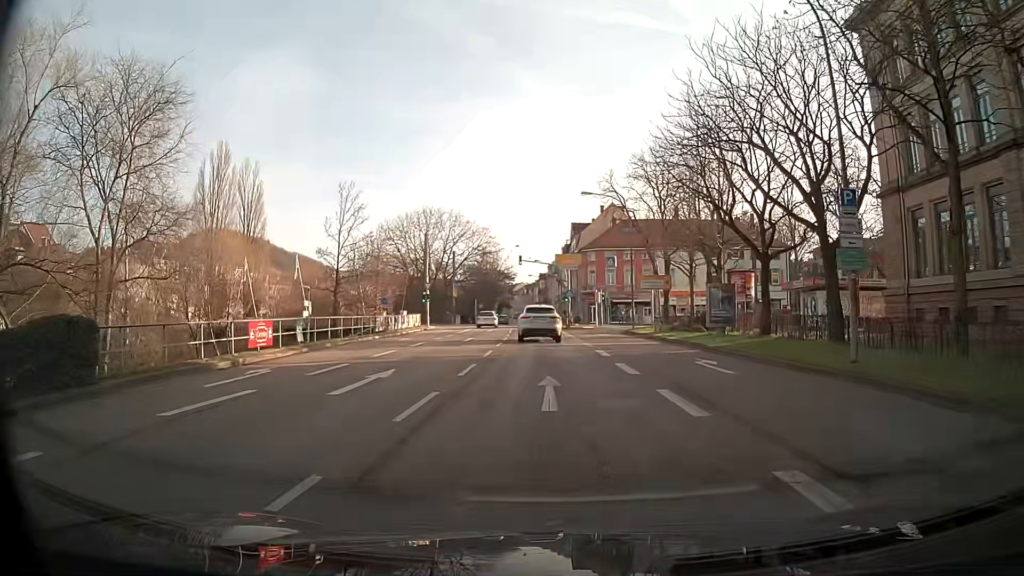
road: primary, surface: asphalt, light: Day
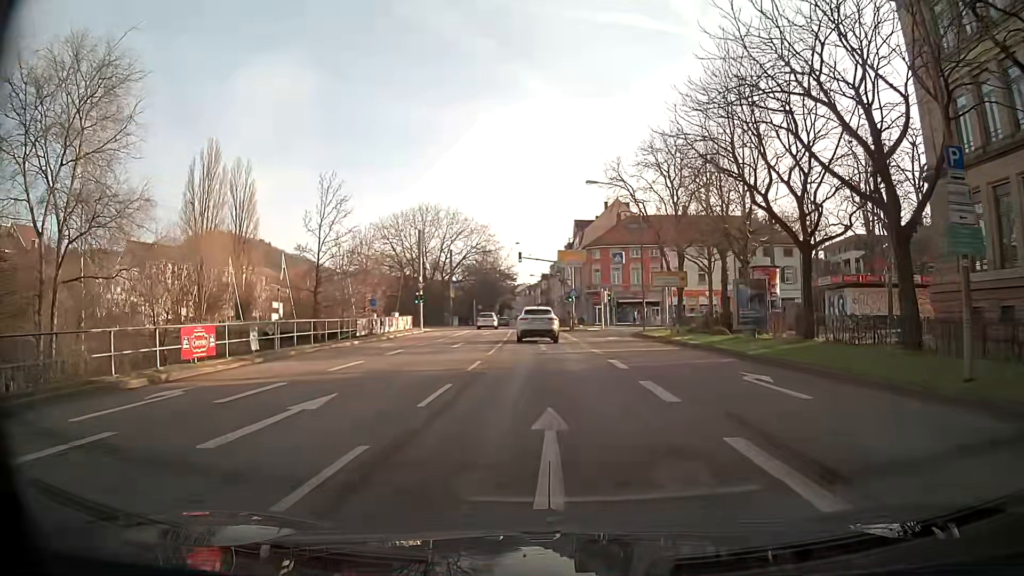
(0.0, +4.5) m; 0°
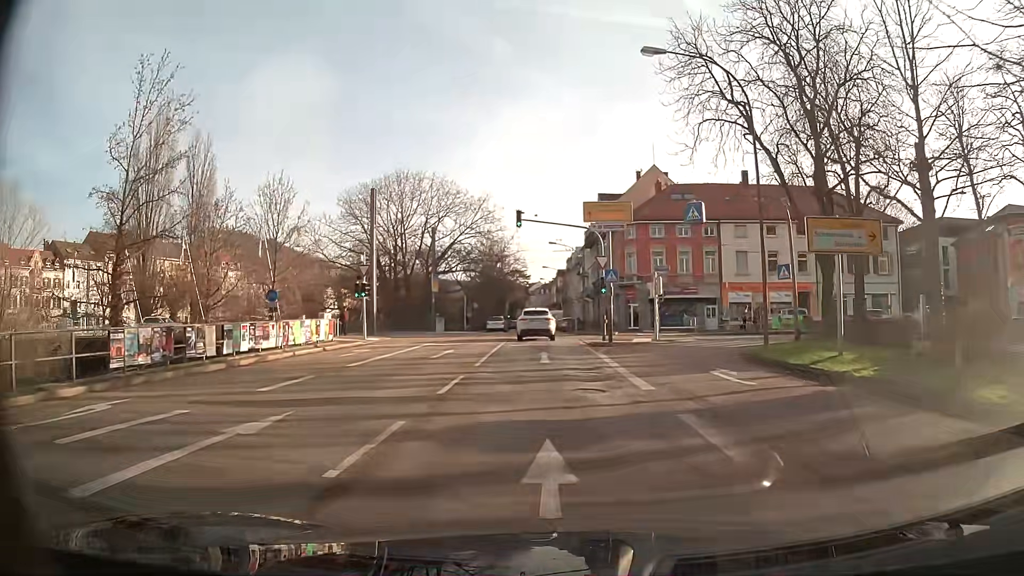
(-0.3, +22.4) m; -1°
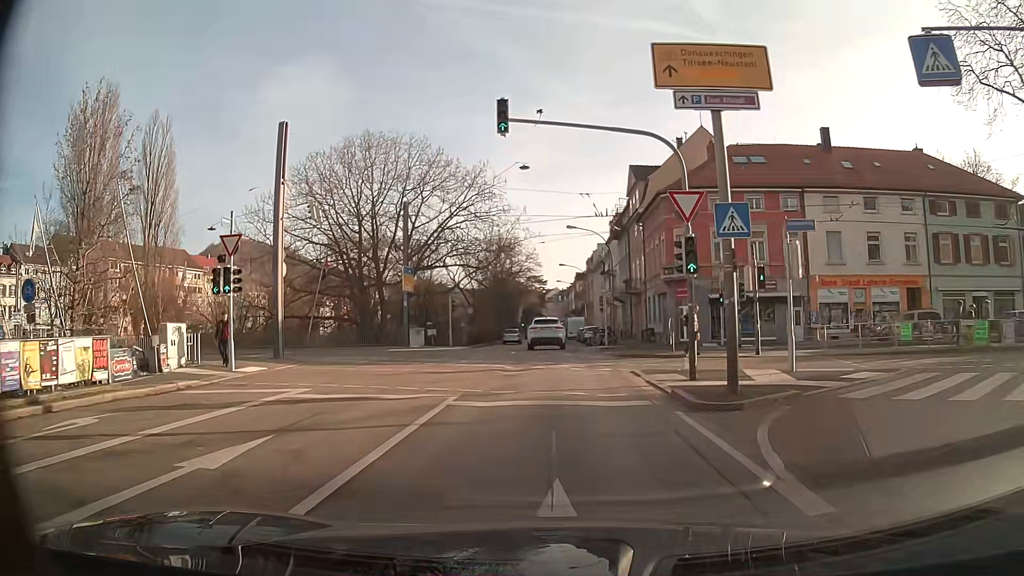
(-0.2, +17.9) m; -2°
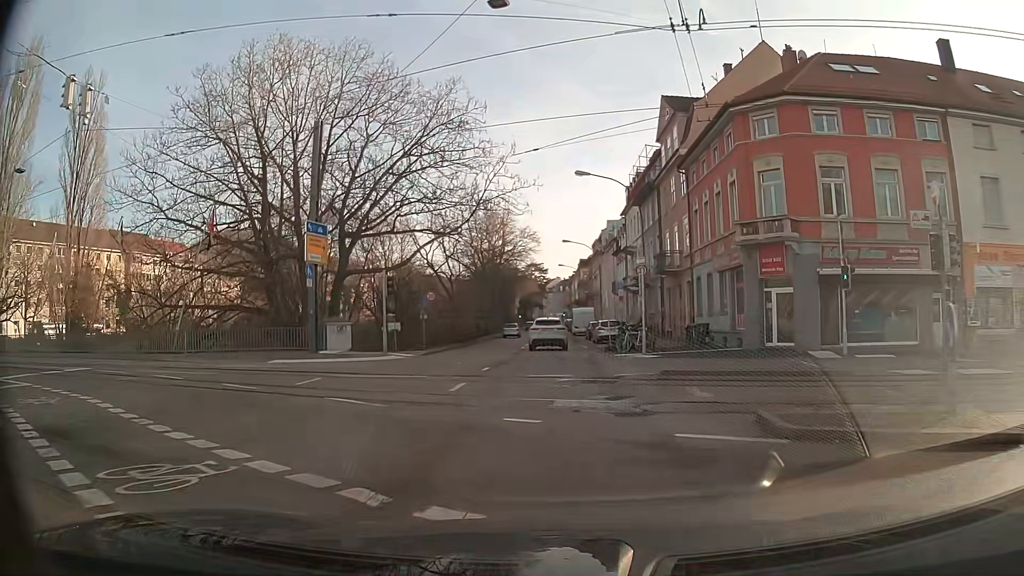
(-0.1, +17.8) m; 0°
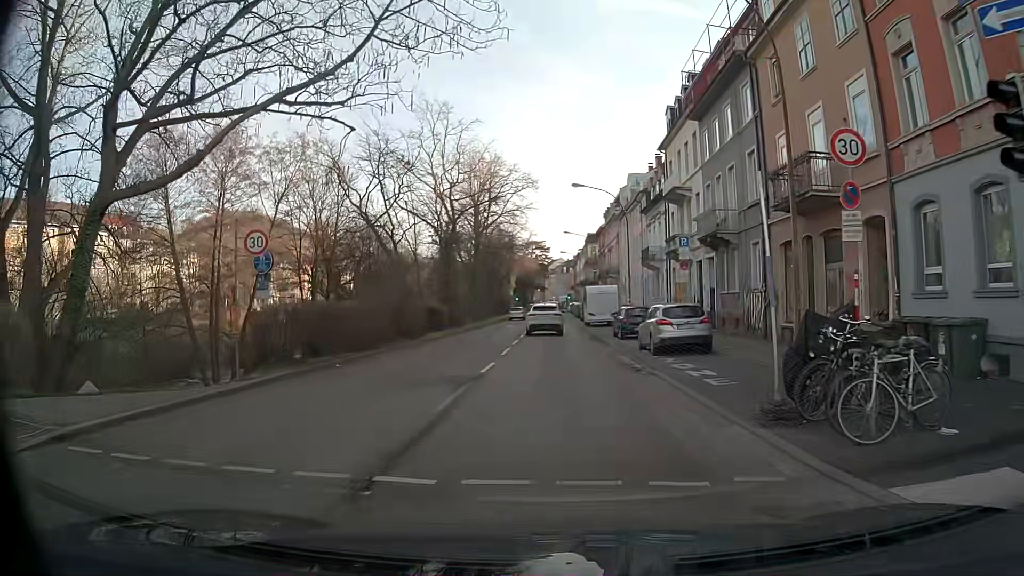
(0.0, +22.4) m; 0°
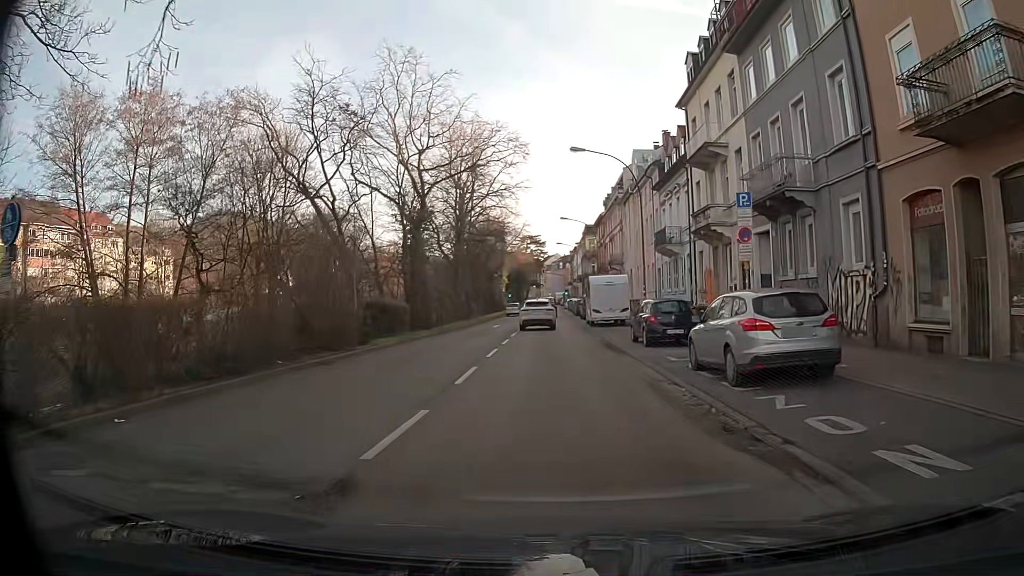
(0.0, +9.2) m; -1°
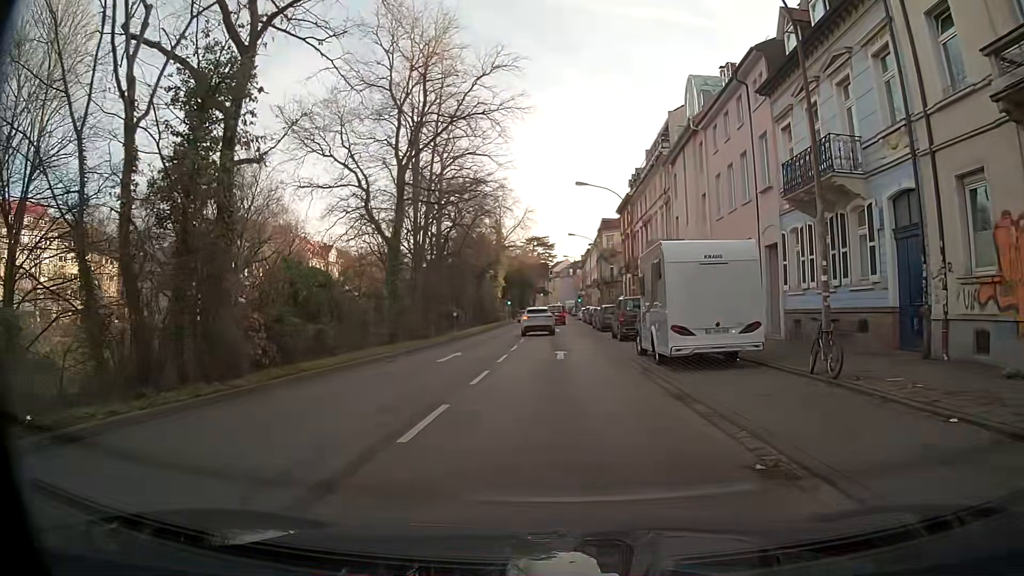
(+0.1, +22.9) m; 0°
(0, +10) (0, +20) (0, +30) (0, +40) (0, +50) (0, +60) (0, +70) (0, +80) (0, +90) (0, +100) m
